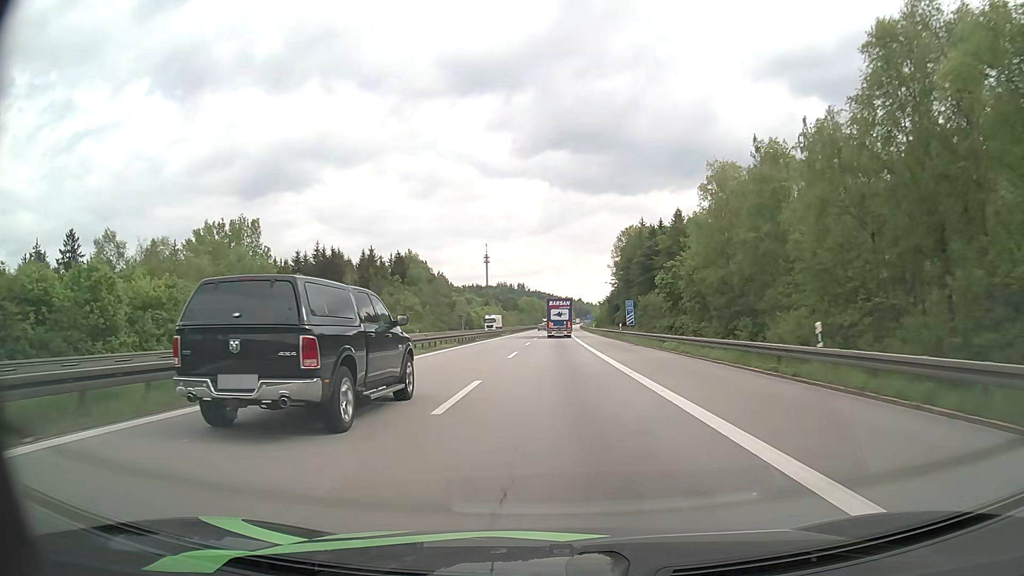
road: motorway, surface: asphalt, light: Day
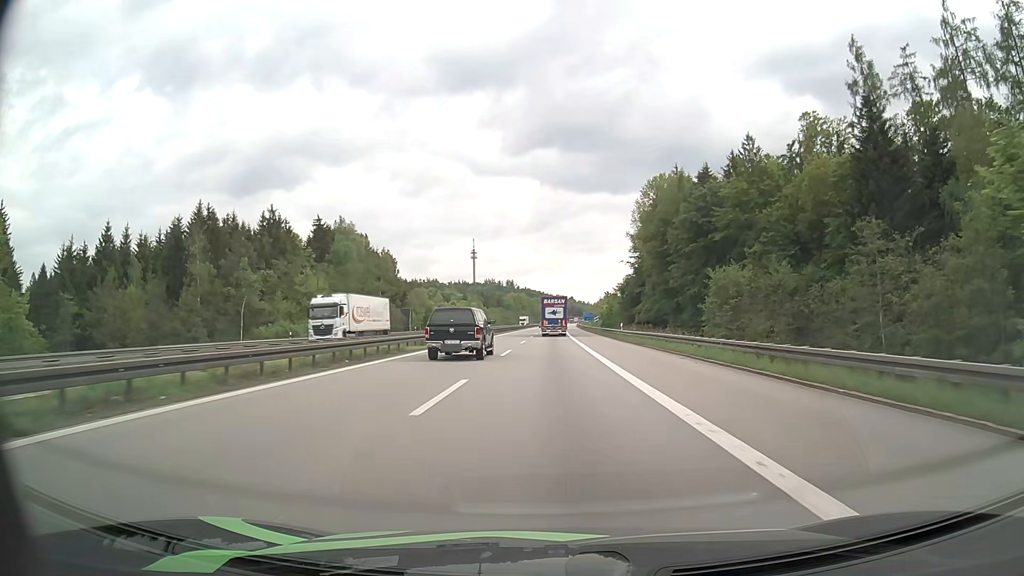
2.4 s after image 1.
(+0.4, +54.5) m; +1°
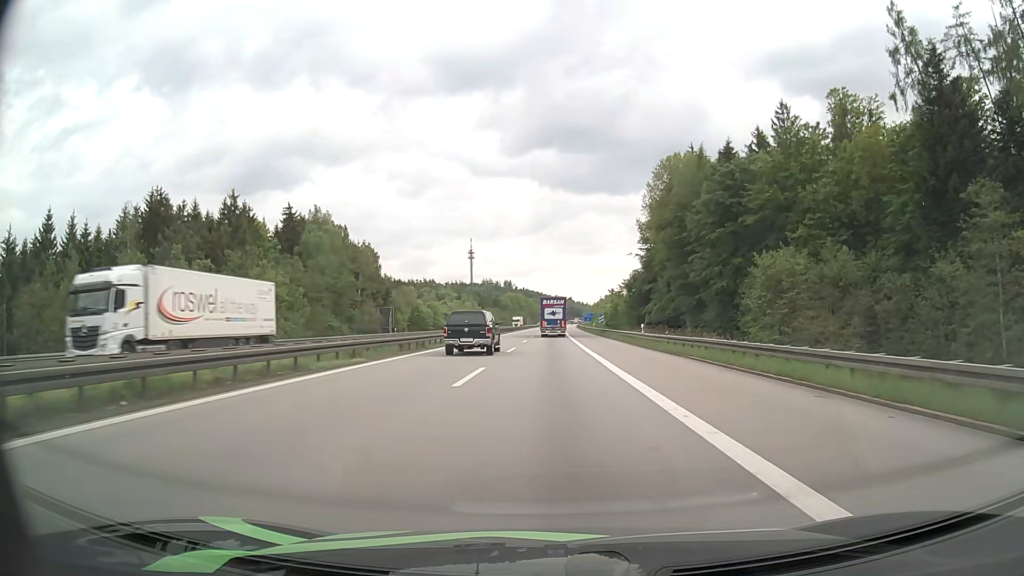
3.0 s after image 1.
(0.0, +13.5) m; 0°
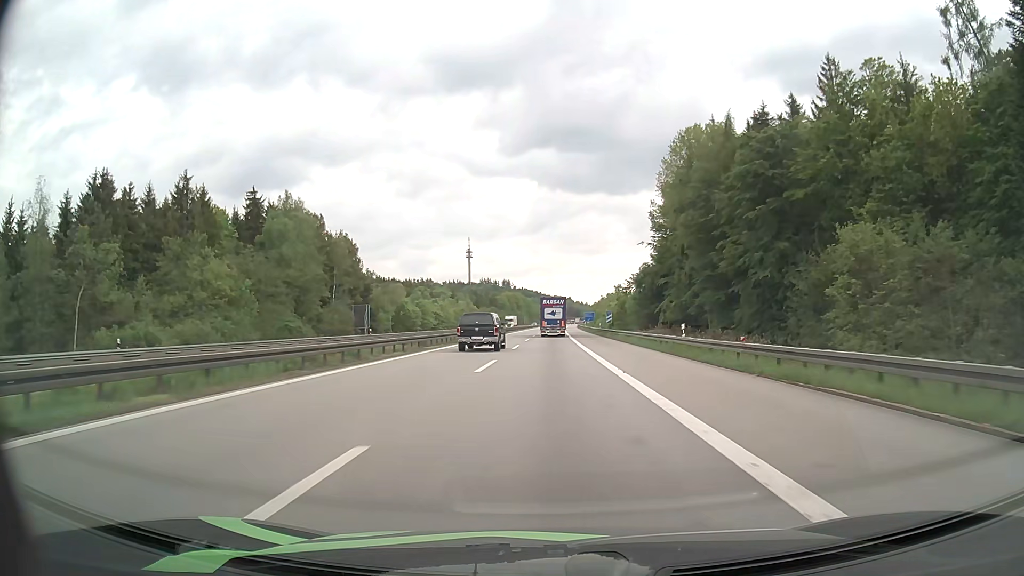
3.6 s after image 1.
(0.0, +13.4) m; 0°
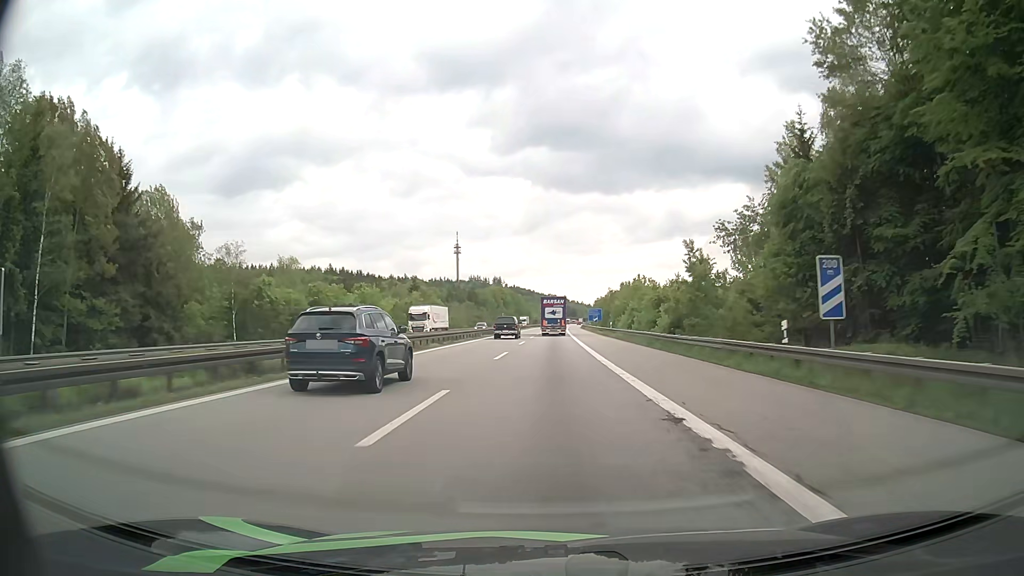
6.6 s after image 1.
(+0.3, +65.8) m; +1°
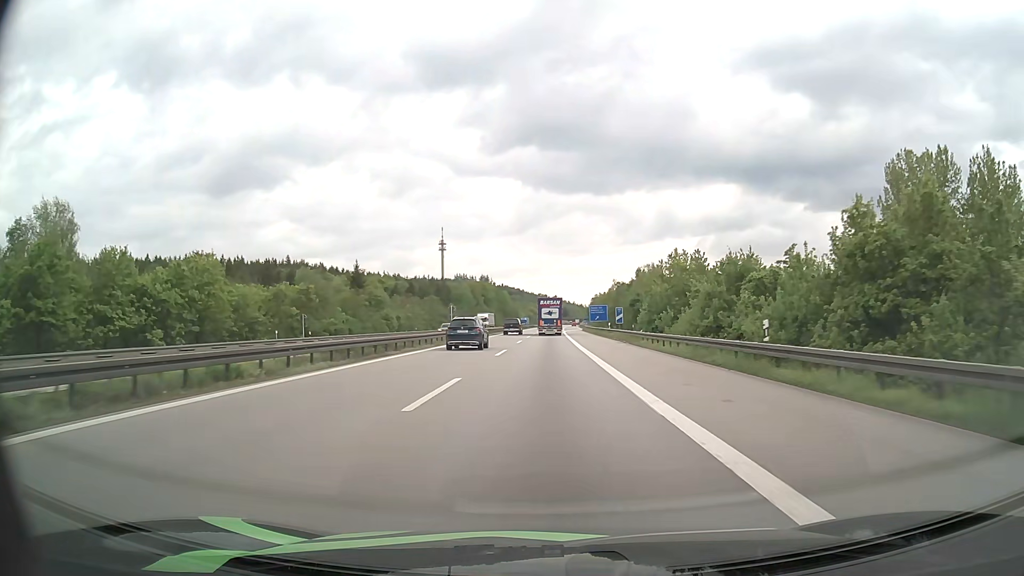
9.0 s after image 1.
(+0.3, +51.2) m; +1°
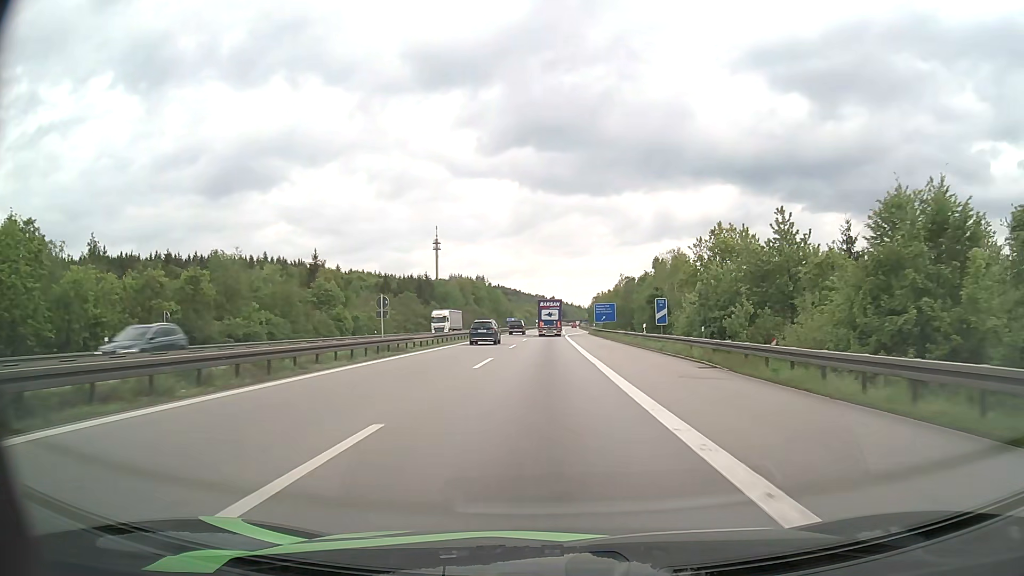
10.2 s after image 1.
(0.0, +25.5) m; 0°
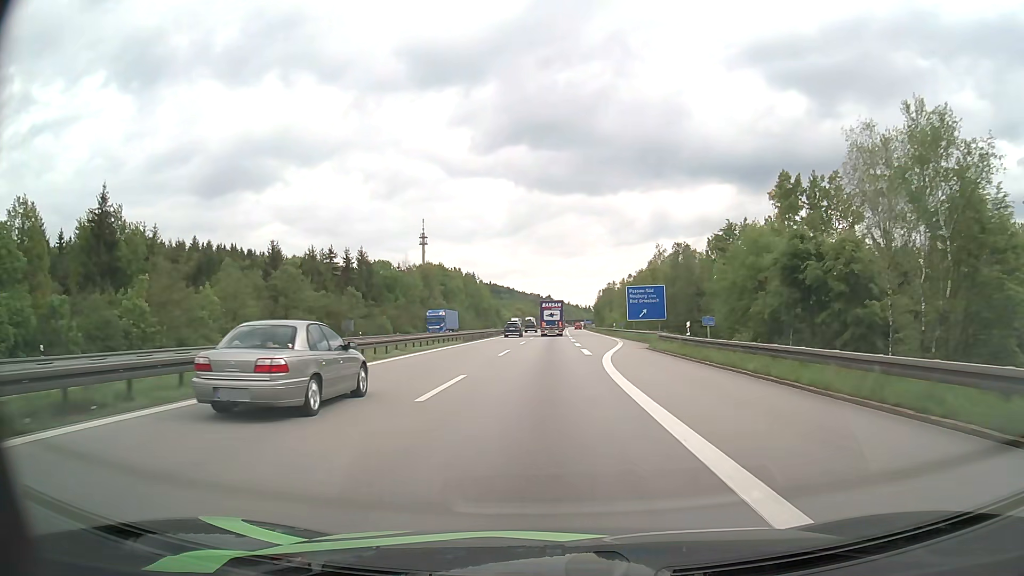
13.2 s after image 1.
(+0.3, +63.1) m; 0°
(0, +10) (0, +20) (0, +30) (0, +40) (0, +50) (0, +60) (0, +70) (+1, +80) (+1, +90) (+1, +100) m
